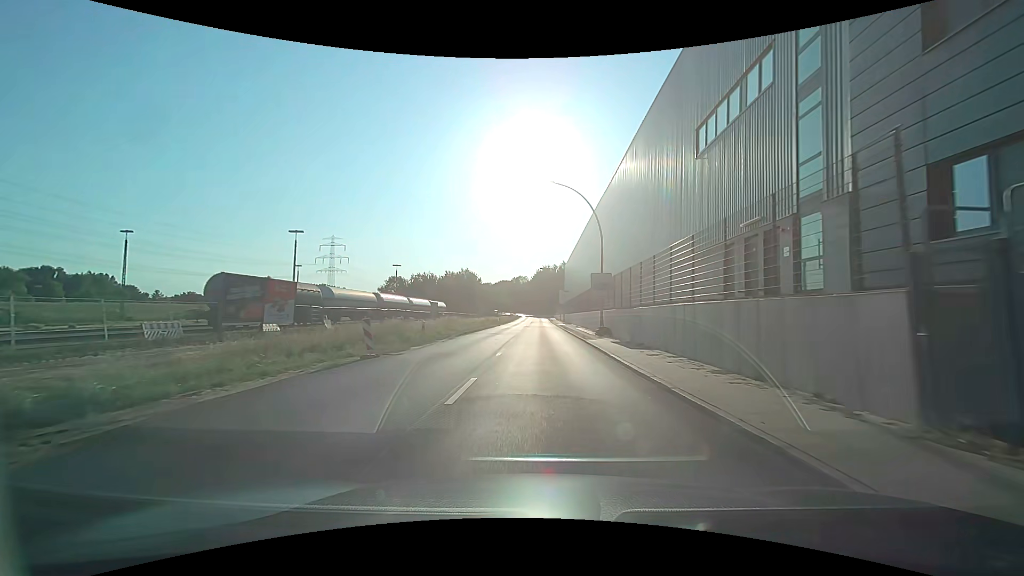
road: secondary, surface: asphalt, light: Day
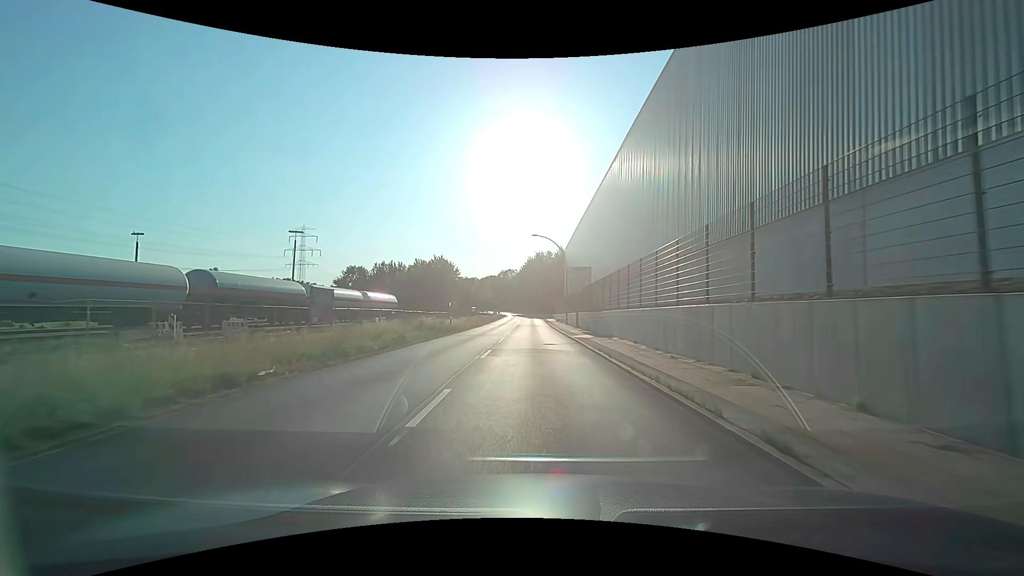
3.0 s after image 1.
(+1.4, +37.7) m; +2°
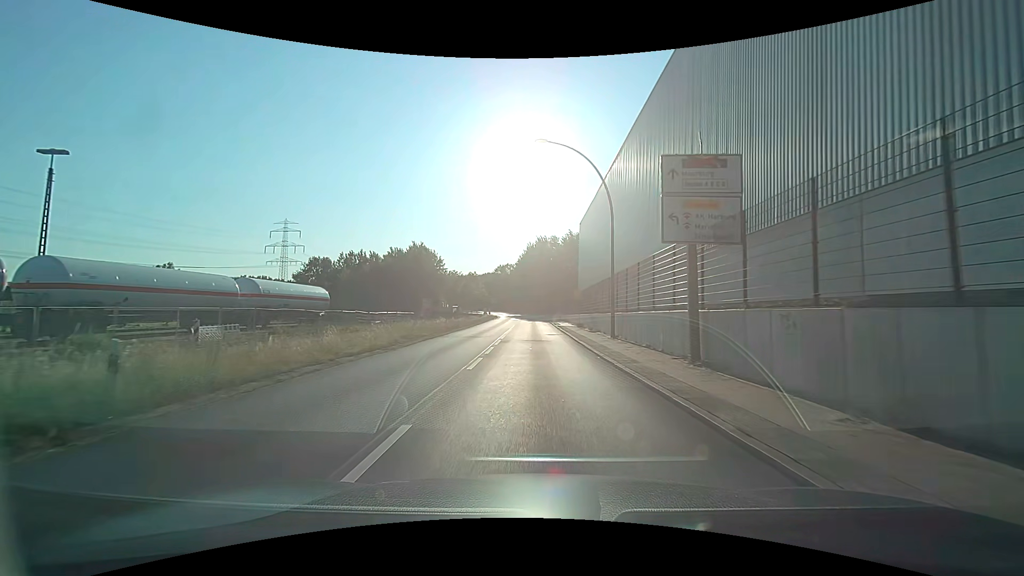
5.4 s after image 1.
(0.0, +30.1) m; 0°
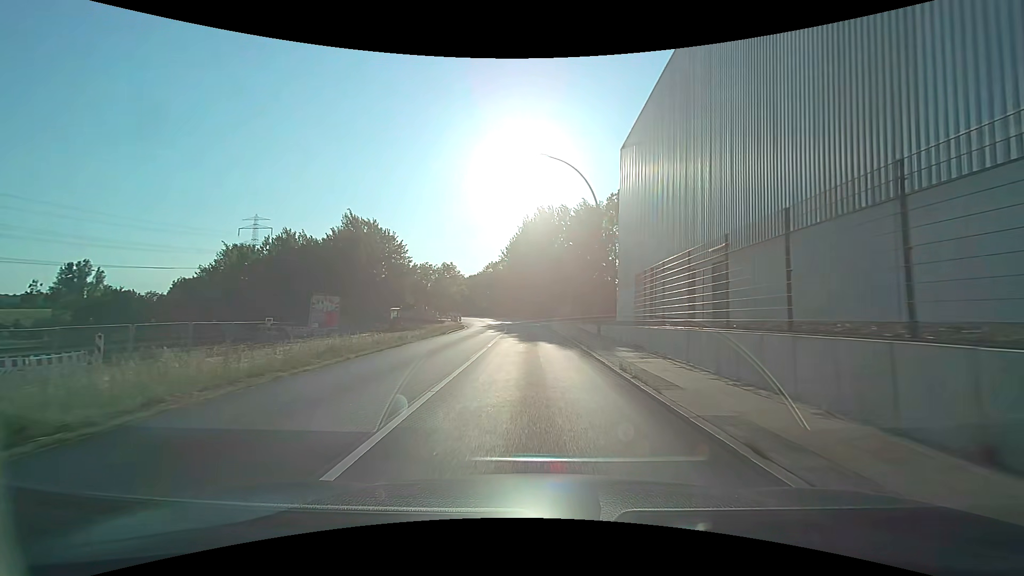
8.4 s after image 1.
(0.0, +37.6) m; 0°
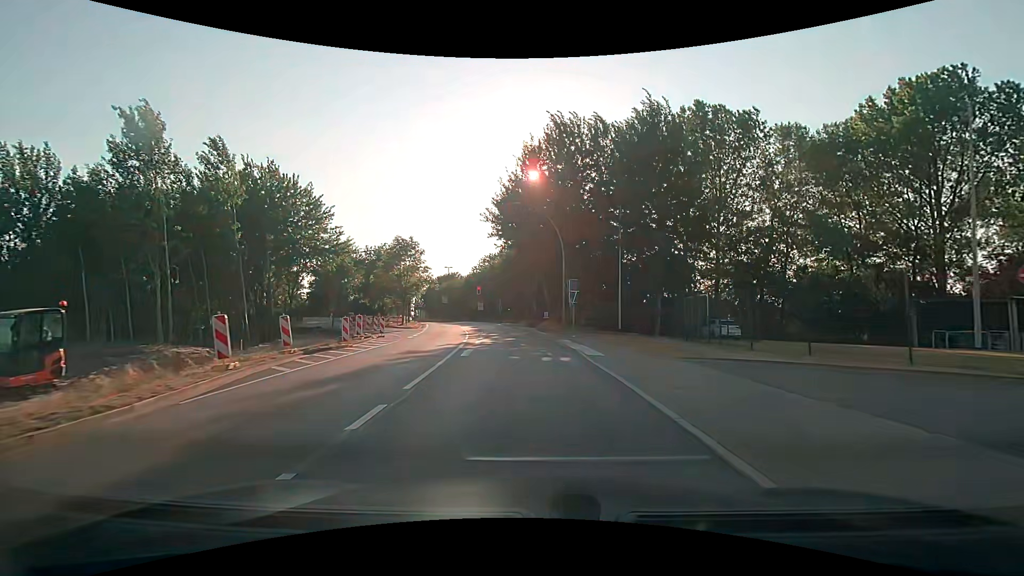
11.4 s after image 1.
(+0.1, +37.4) m; 0°
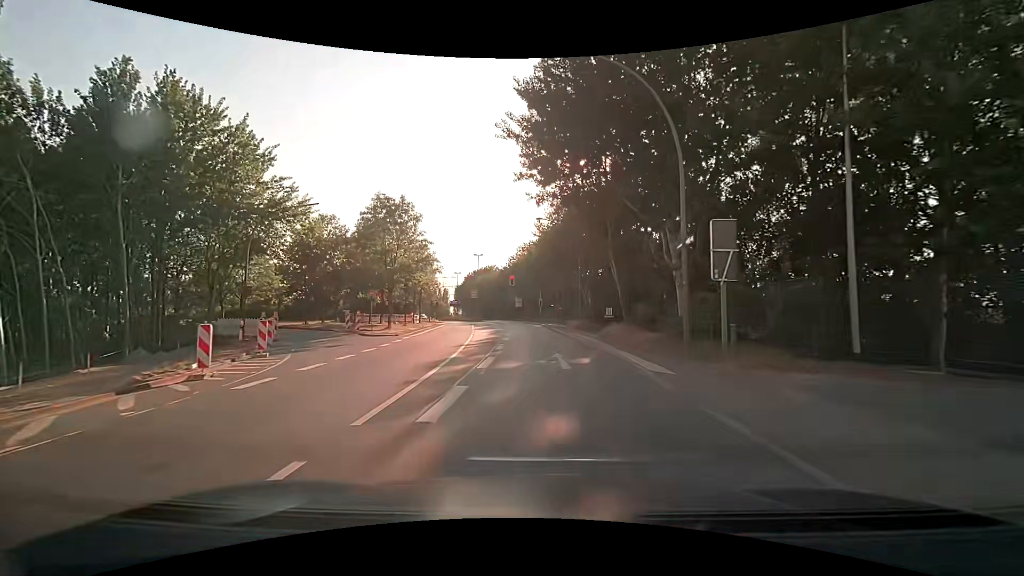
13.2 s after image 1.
(-1.0, +21.5) m; -6°
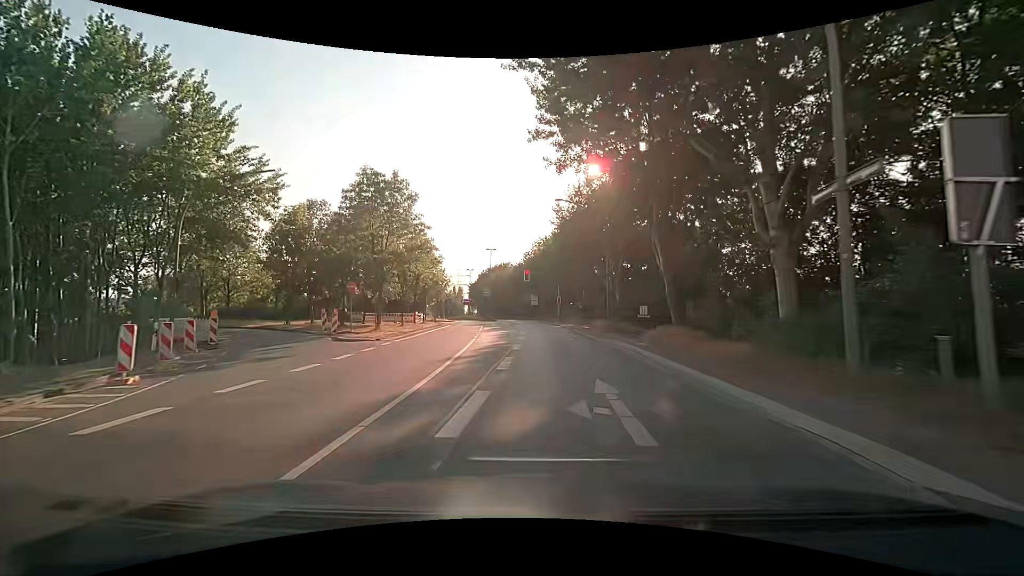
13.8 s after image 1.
(-0.1, +6.9) m; -2°
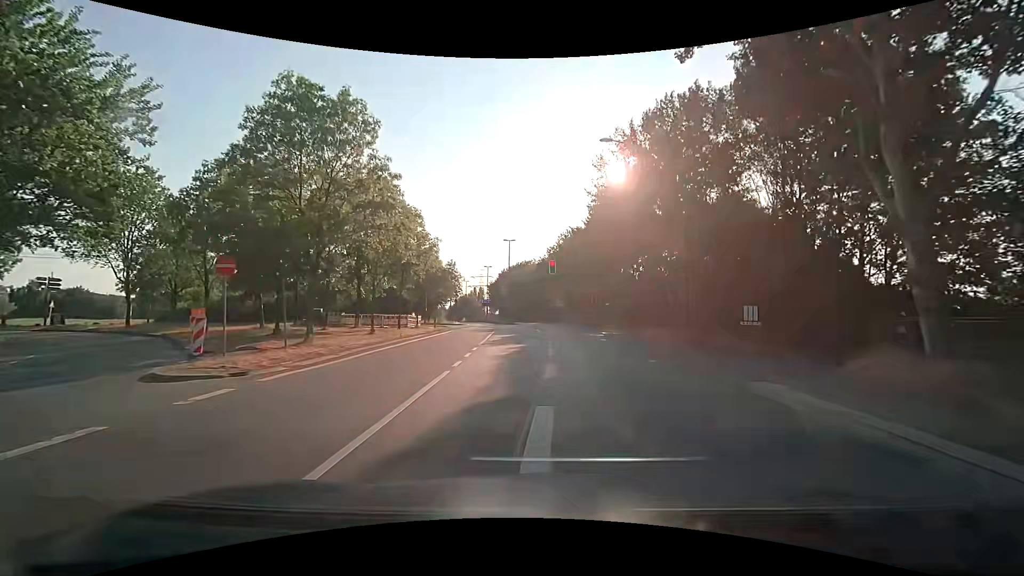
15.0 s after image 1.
(-0.3, +13.2) m; -2°
